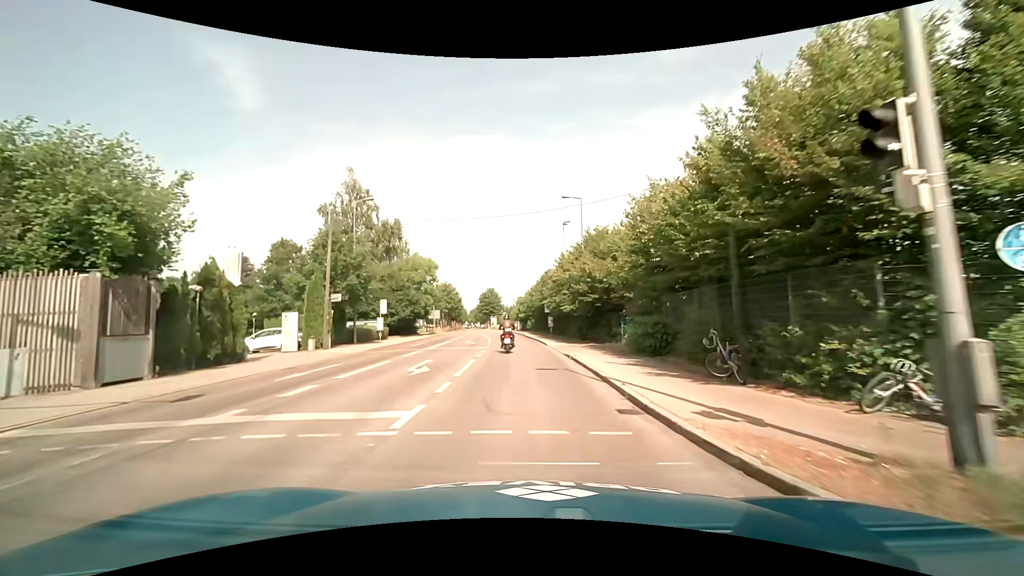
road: tertiary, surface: asphalt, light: Day
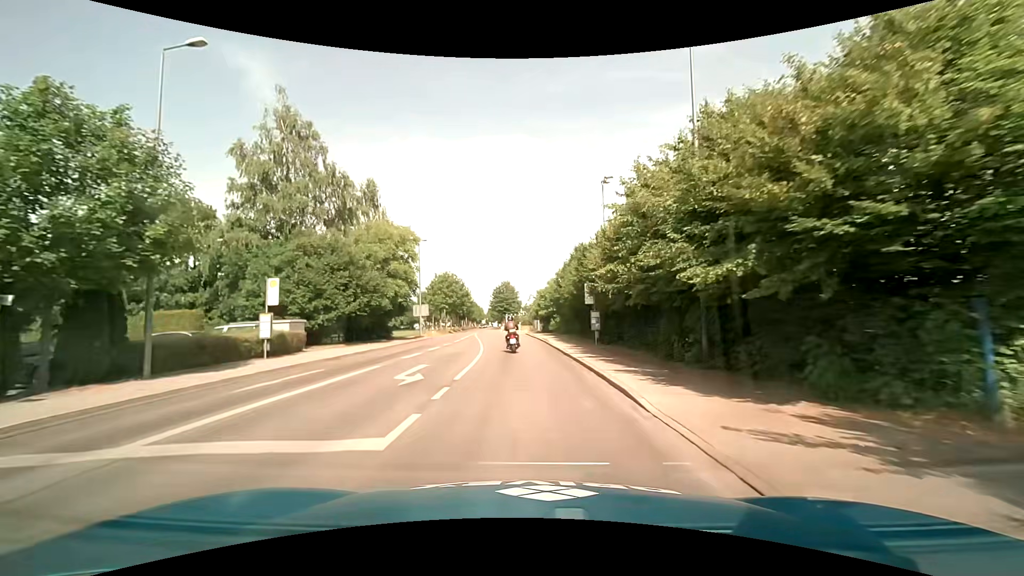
(-0.3, +21.1) m; -2°
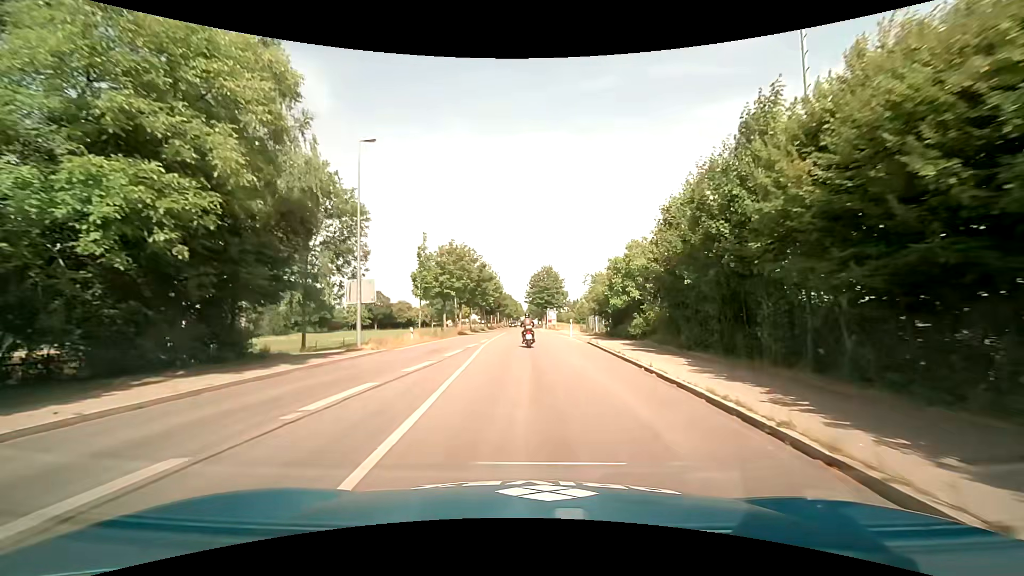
(-1.4, +29.3) m; -5°
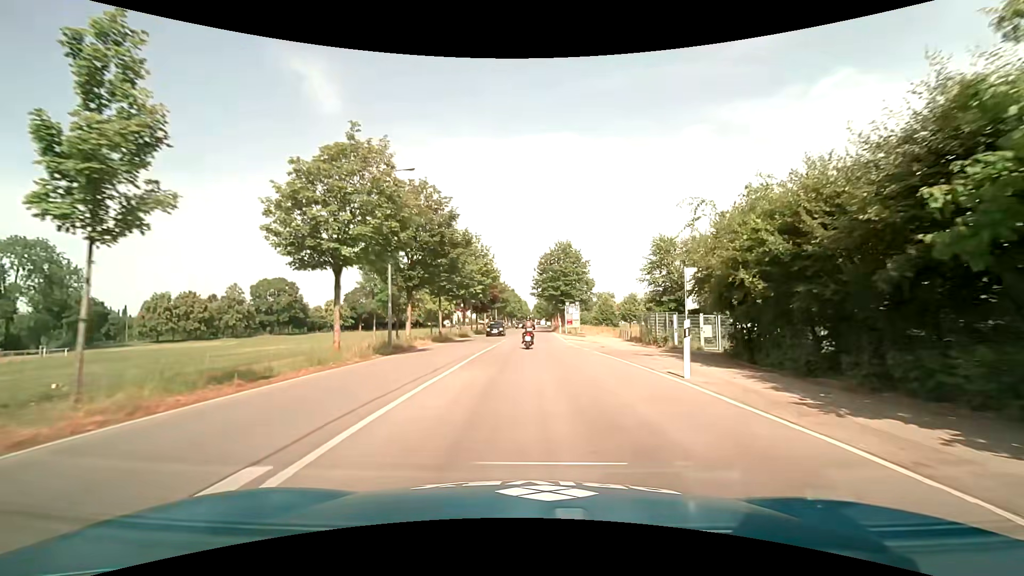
(-0.2, +29.7) m; -1°
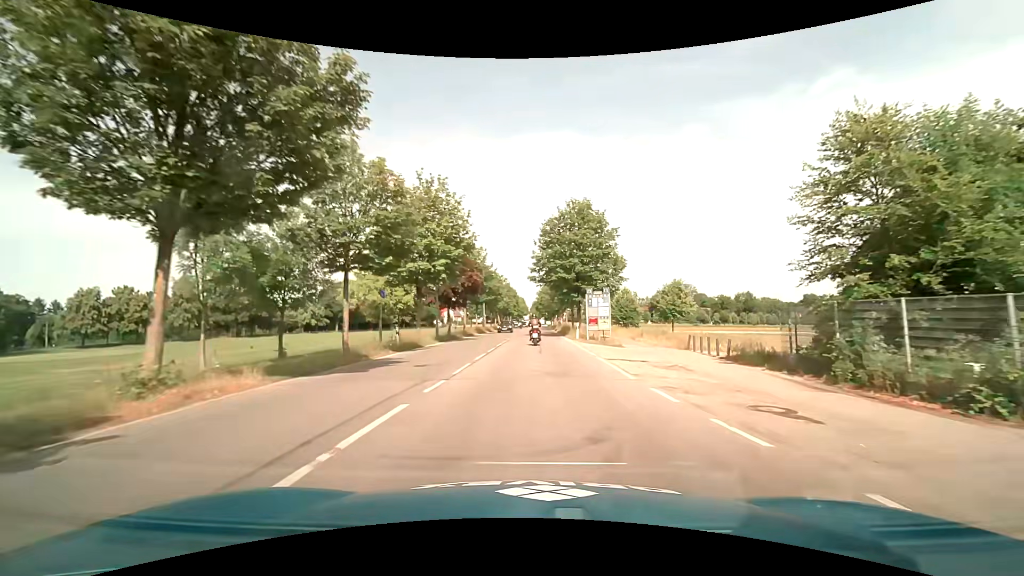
(+0.1, +22.1) m; +1°
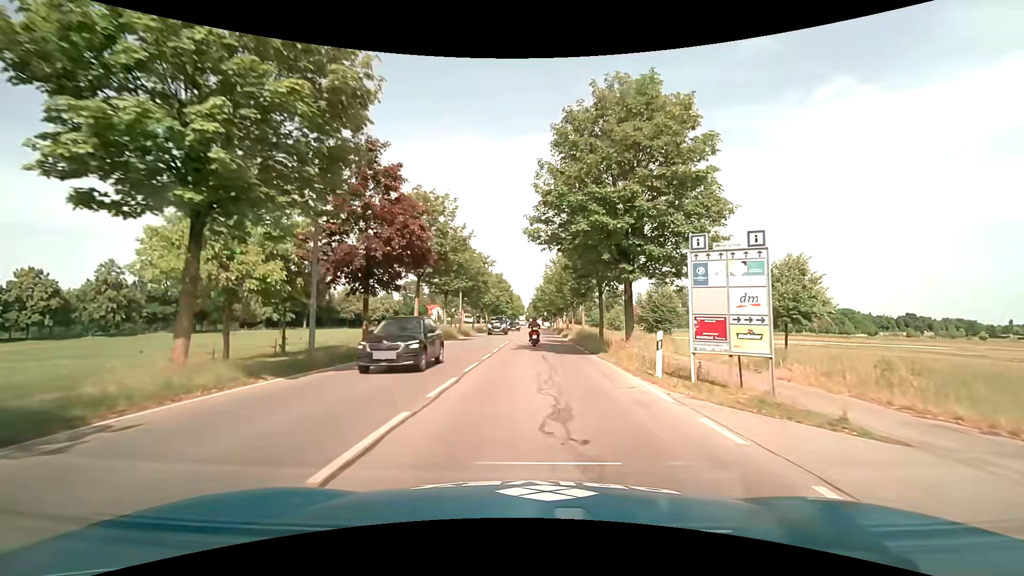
(0.0, +22.4) m; 0°
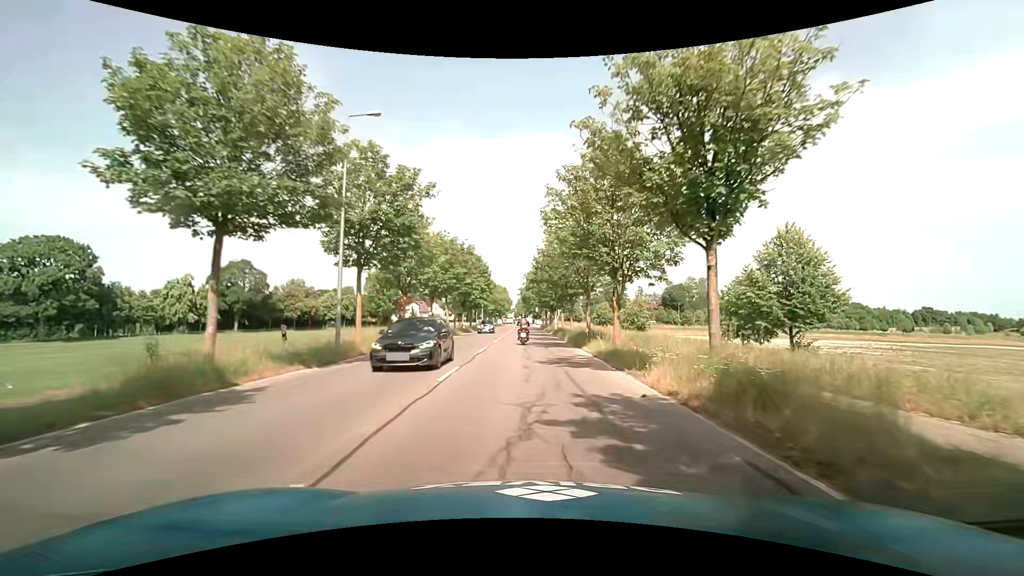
(+0.4, +30.4) m; +2°
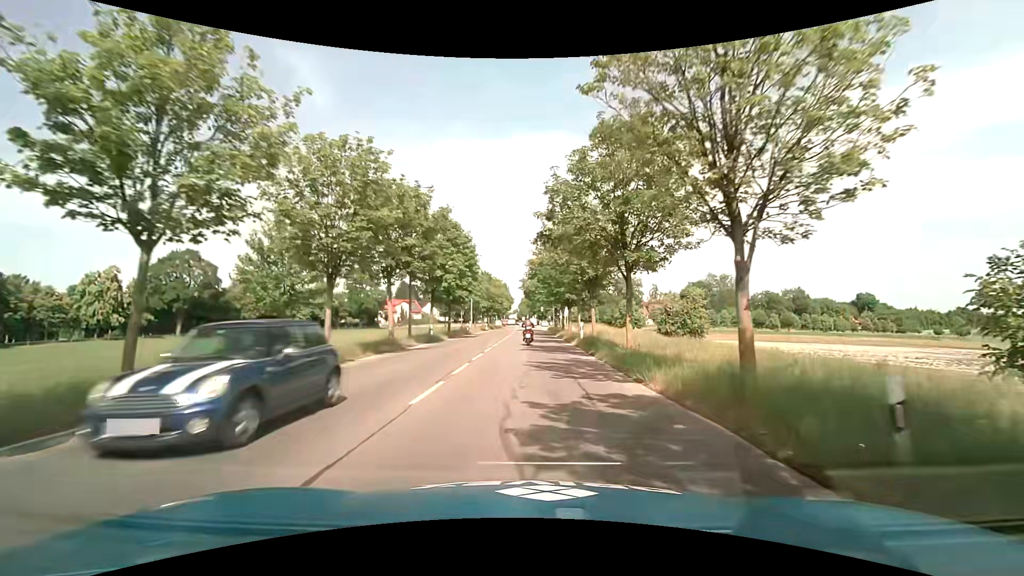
(-0.3, +22.1) m; -1°
(0, +10) (0, +20) (0, +30) (0, +40) (0, +50) (0, +60) (0, +70) (+1, +80) (+1, +90) (+1, +100) m
